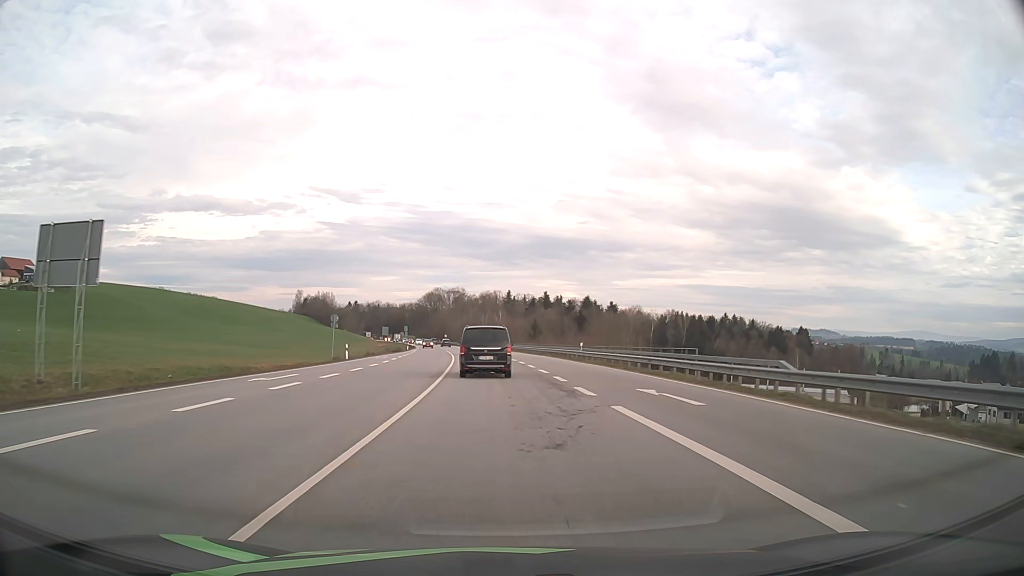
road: primary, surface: asphalt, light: Day
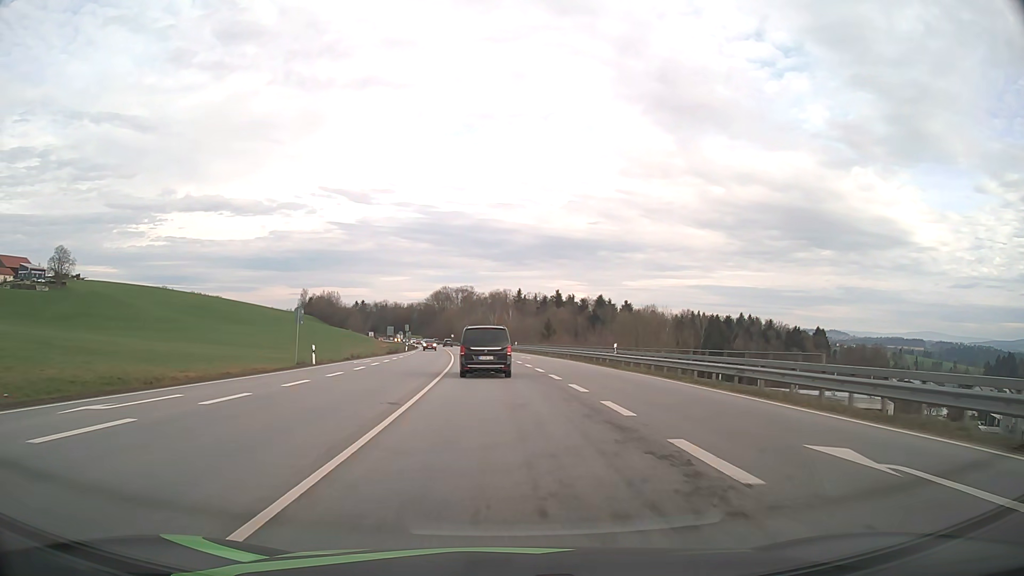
(-0.1, +10.8) m; -1°
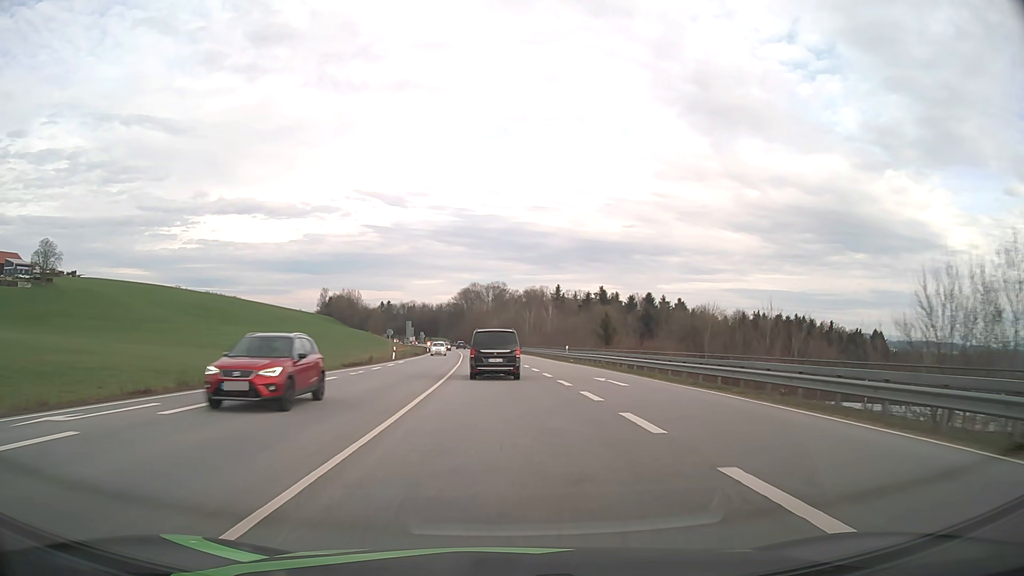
(-0.8, +32.2) m; -3°
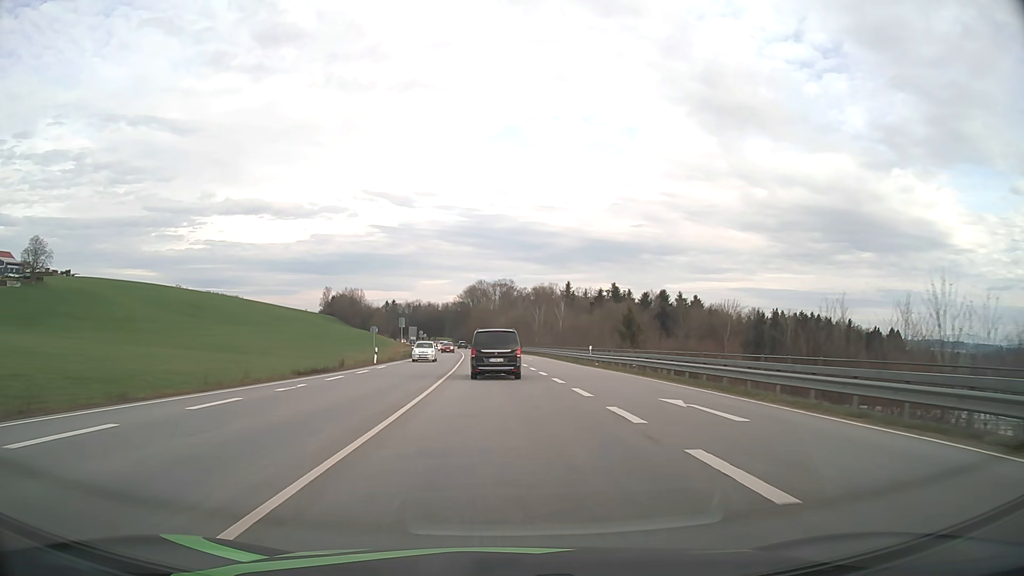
(-0.1, +10.9) m; -1°
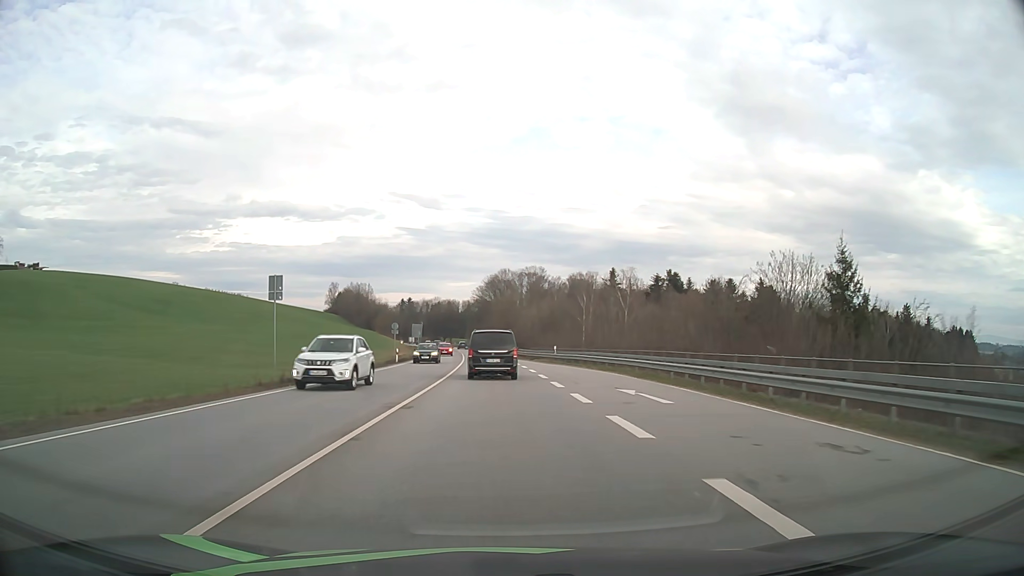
(-0.9, +44.2) m; -2°
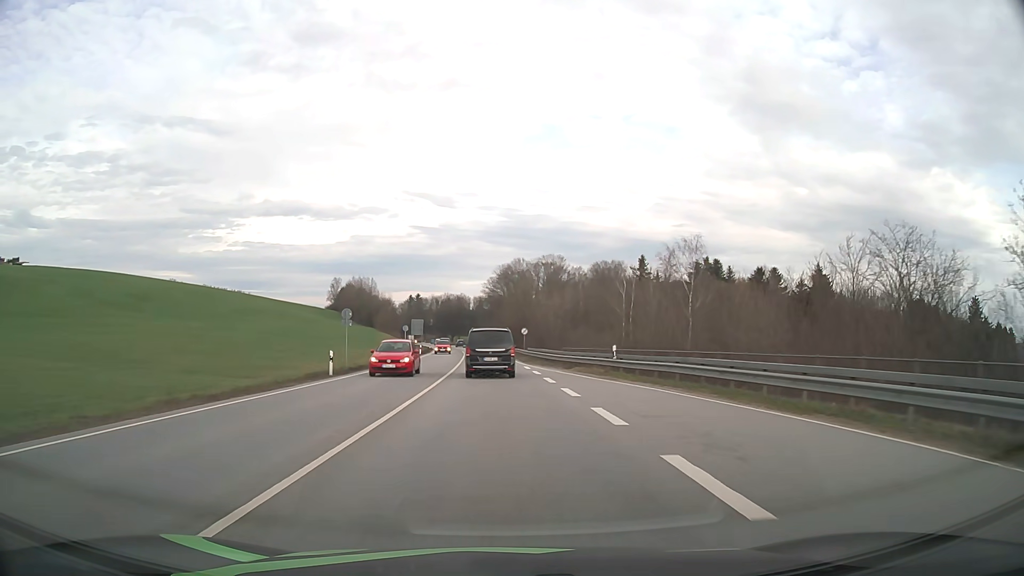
(-0.2, +22.6) m; -1°
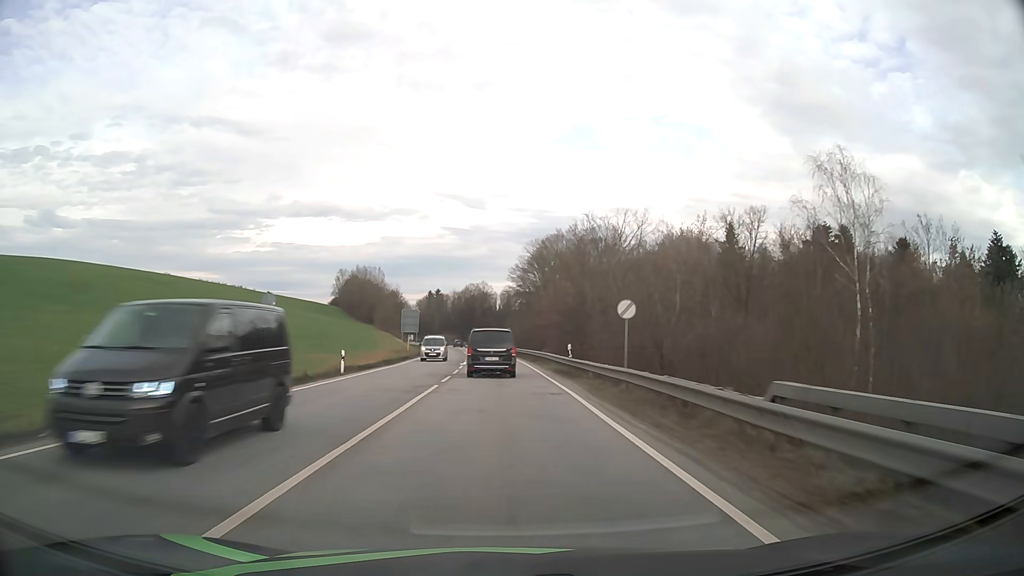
(-1.0, +45.8) m; -2°
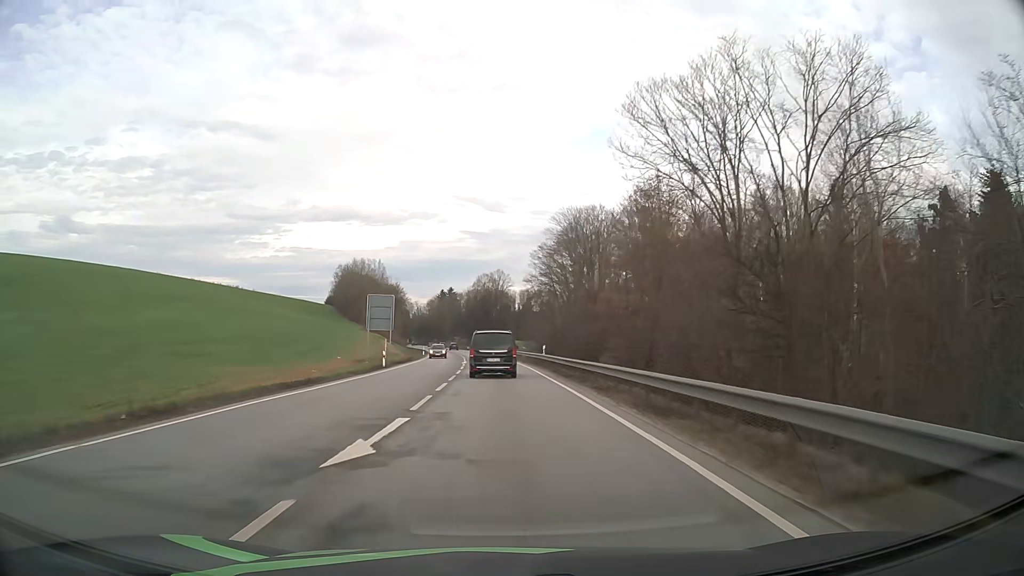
(-0.4, +33.8) m; -2°
(0, +10) (0, +20) (0, +30) (-1, +40) (-1, +50) (-2, +60) (-2, +70) (-3, +80) (-4, +90) (-5, +100) m
